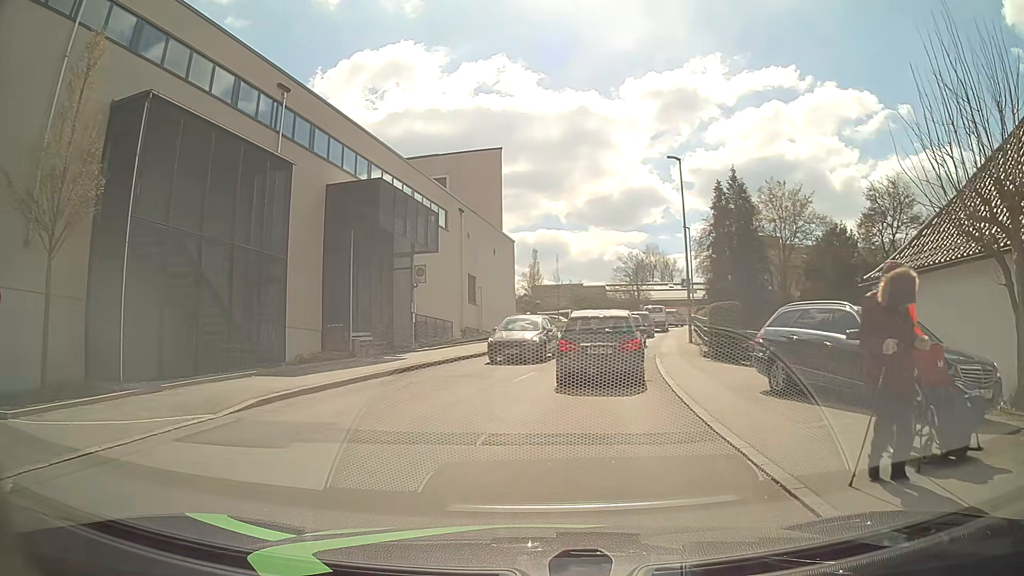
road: unclassified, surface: asphalt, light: Day
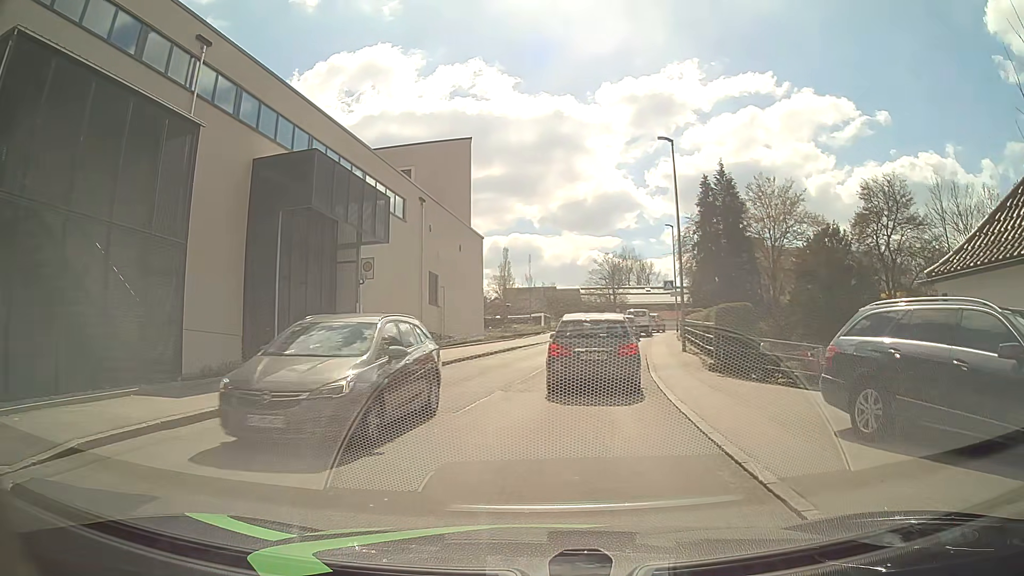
(0.0, +4.0) m; +1°
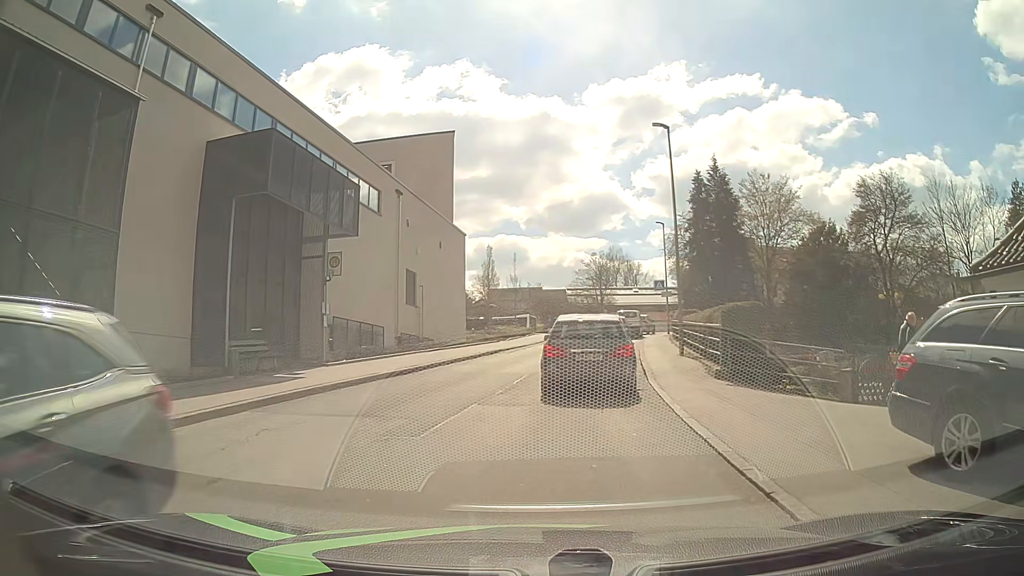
(0.0, +2.1) m; 0°
